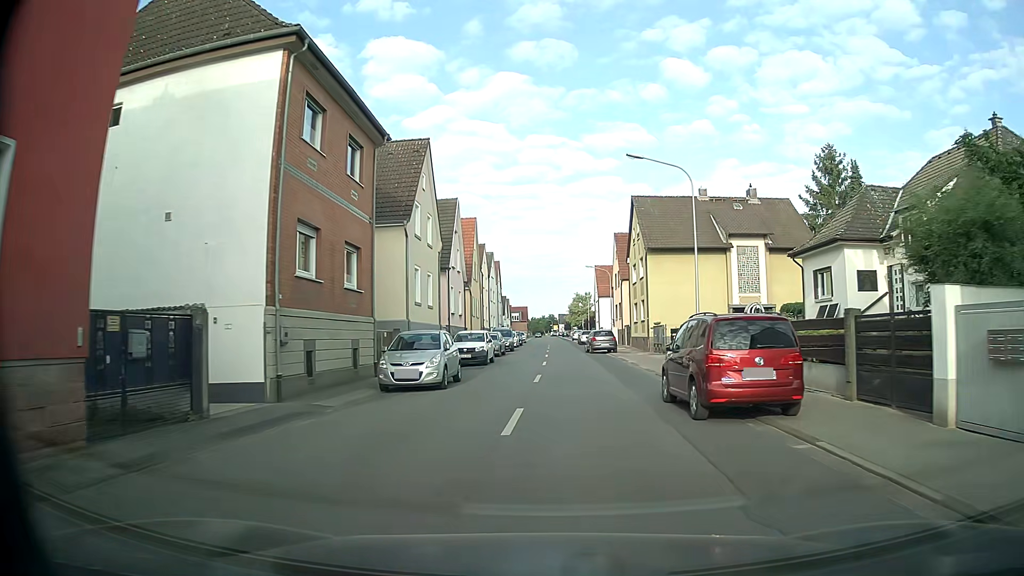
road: tertiary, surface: asphalt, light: Day
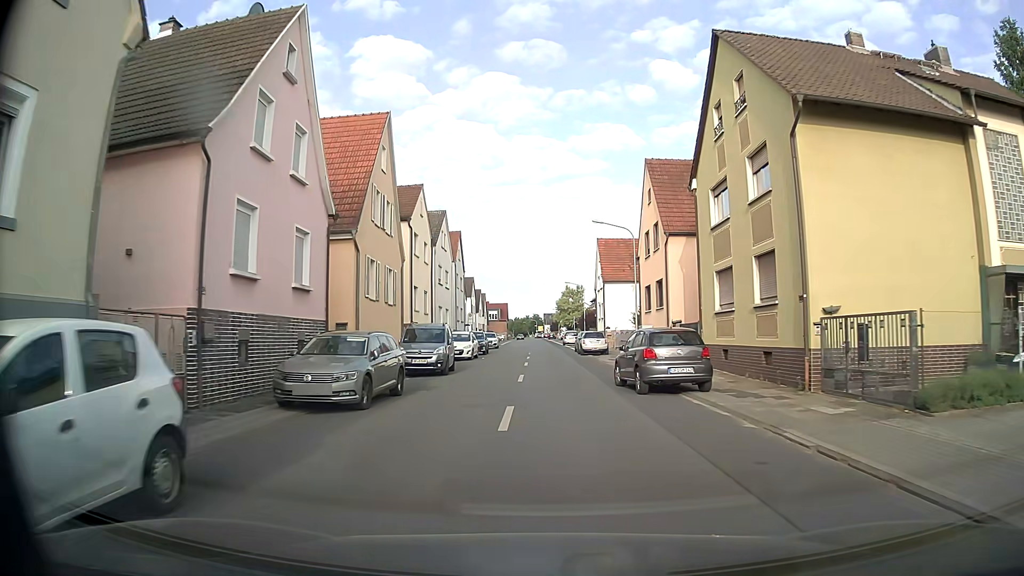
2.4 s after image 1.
(+0.2, +27.4) m; +1°
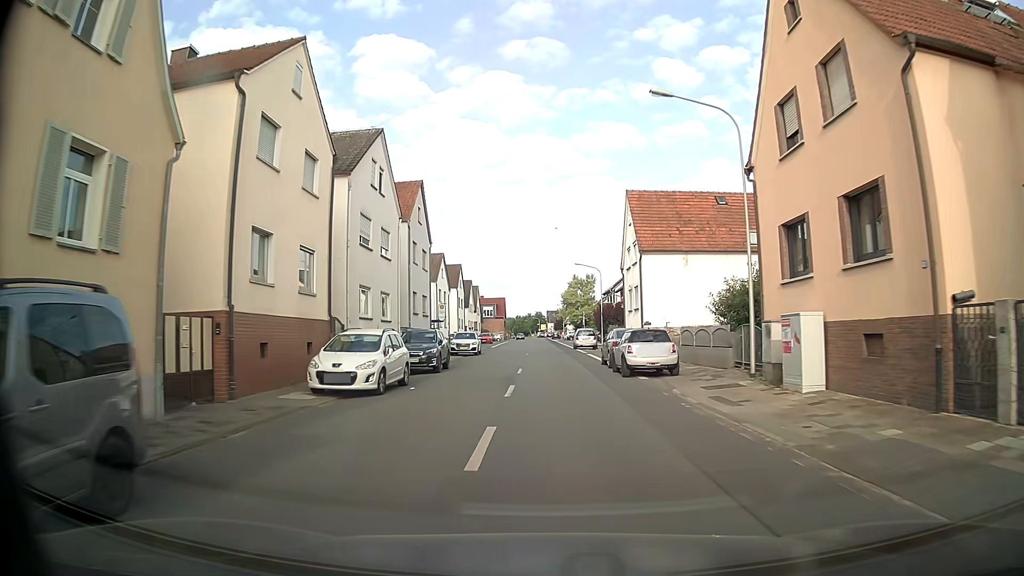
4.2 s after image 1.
(-0.2, +21.2) m; 0°
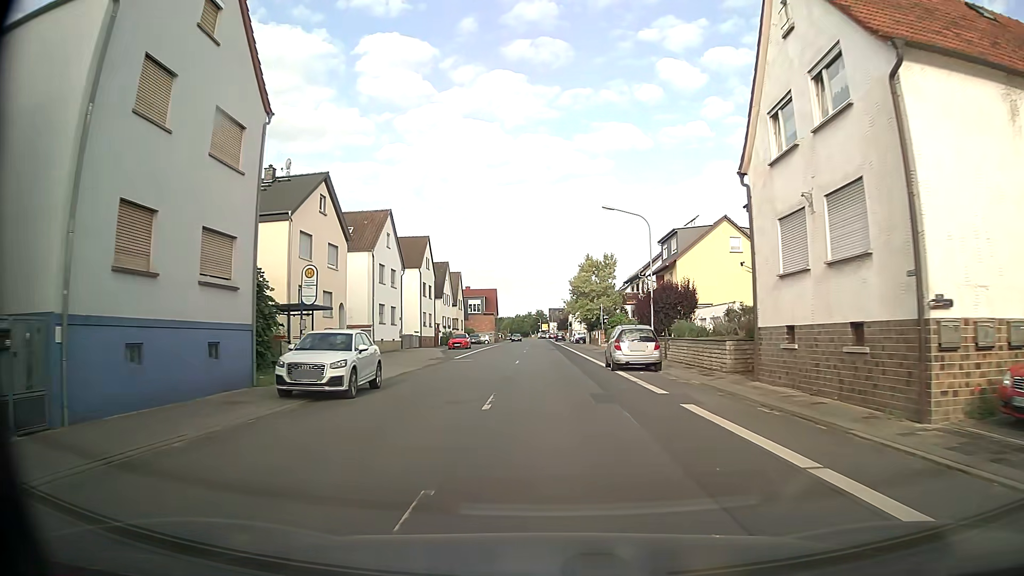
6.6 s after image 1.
(-0.3, +28.4) m; 0°
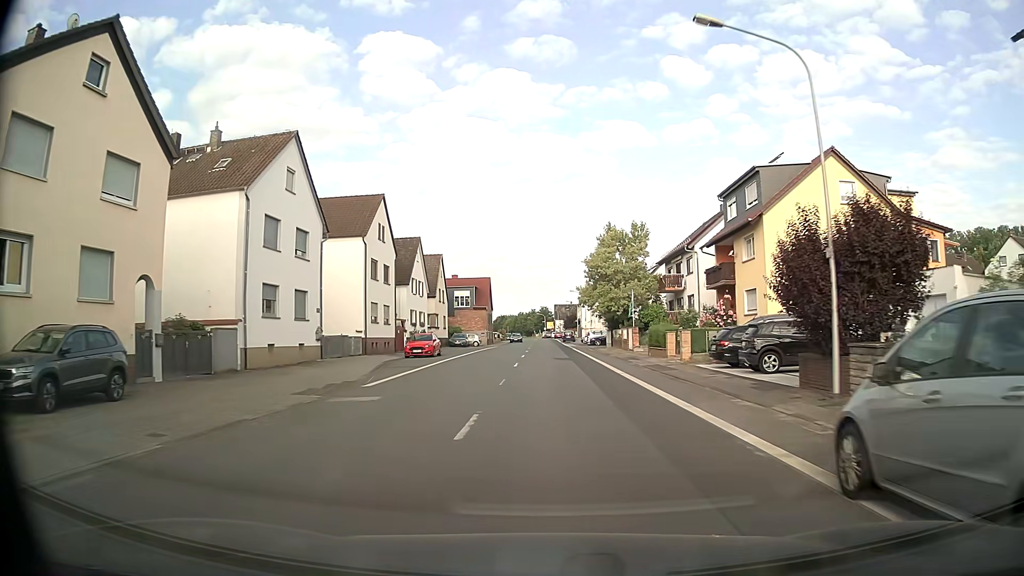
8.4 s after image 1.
(-0.2, +21.1) m; -1°
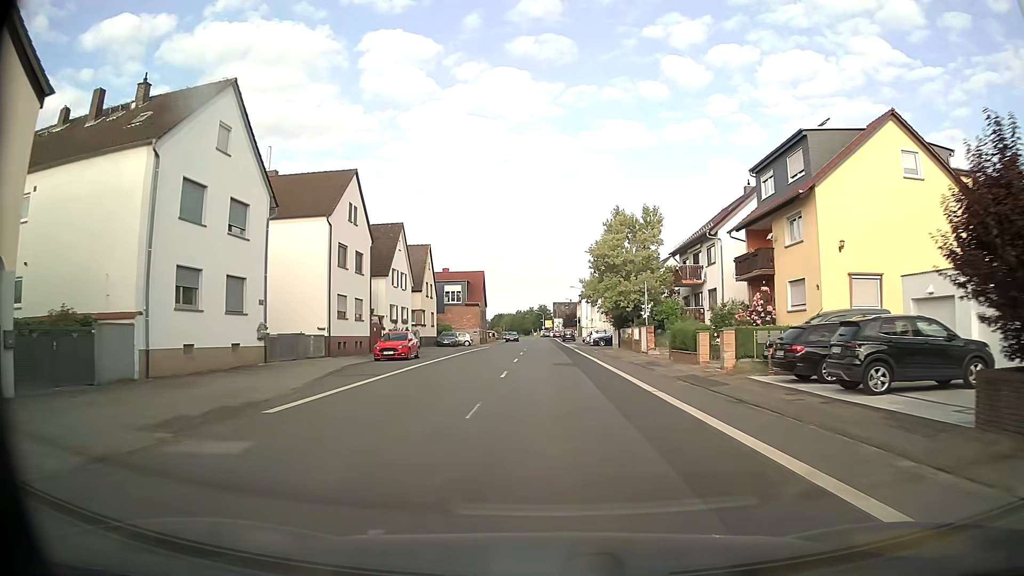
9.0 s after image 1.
(0.0, +7.0) m; +1°
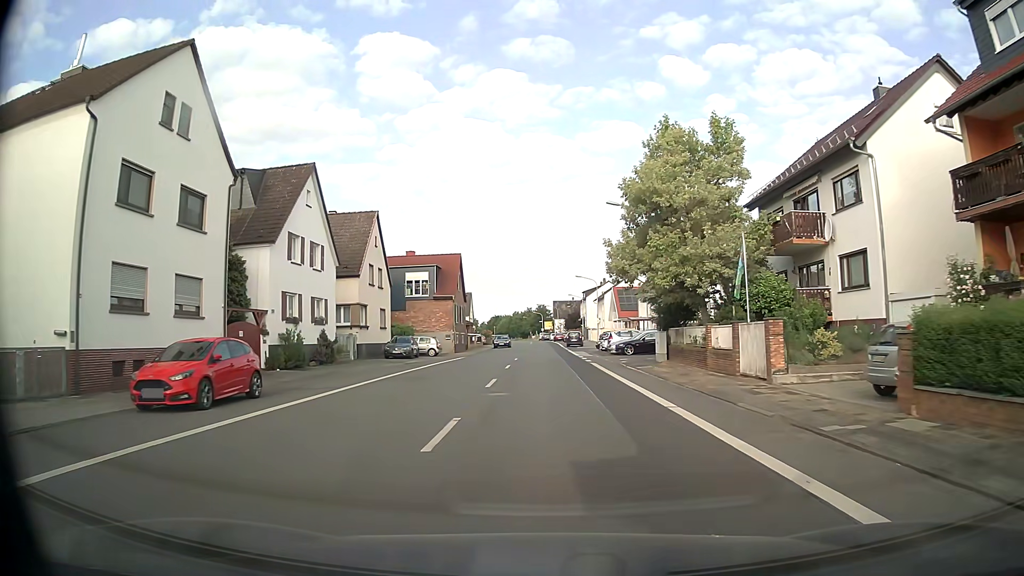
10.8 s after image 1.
(0.0, +20.9) m; 0°
